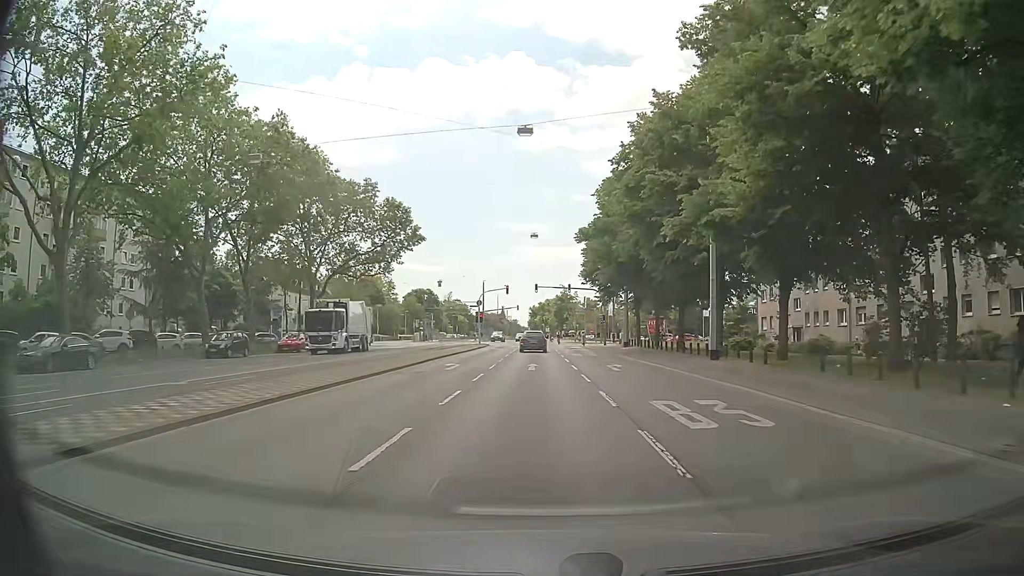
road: secondary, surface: asphalt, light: Day
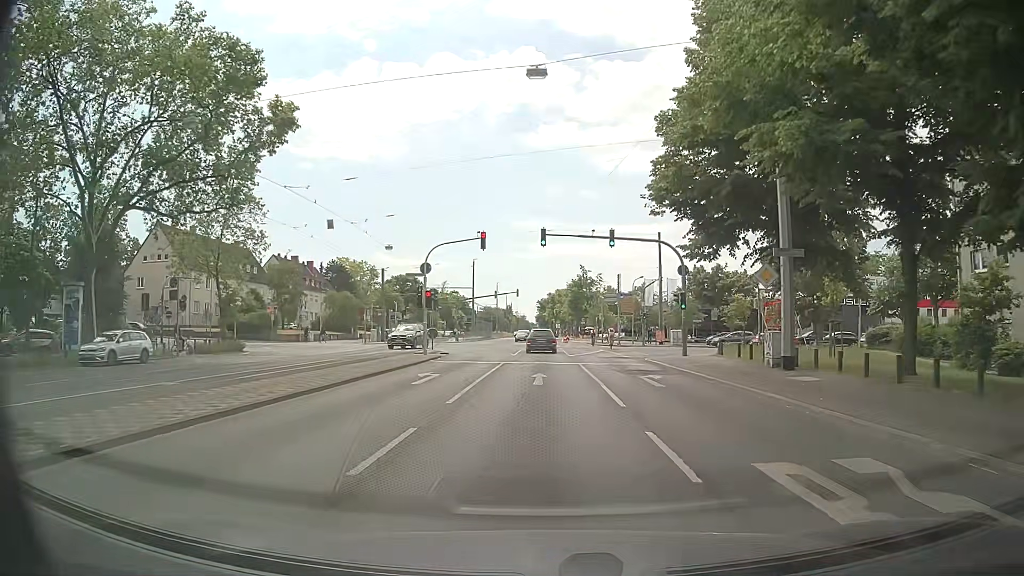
(-0.2, +36.4) m; -1°
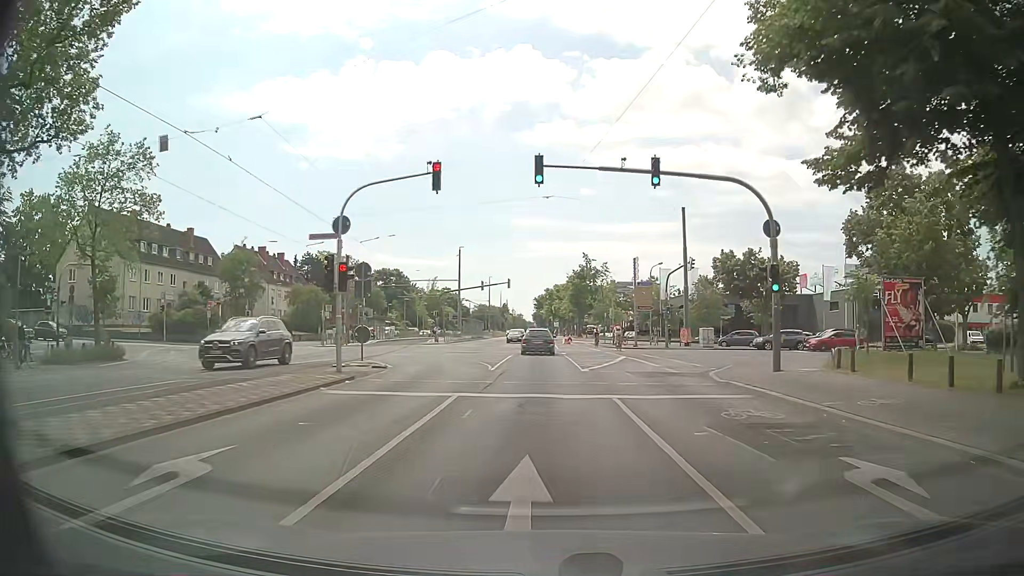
(0.0, +14.2) m; -1°
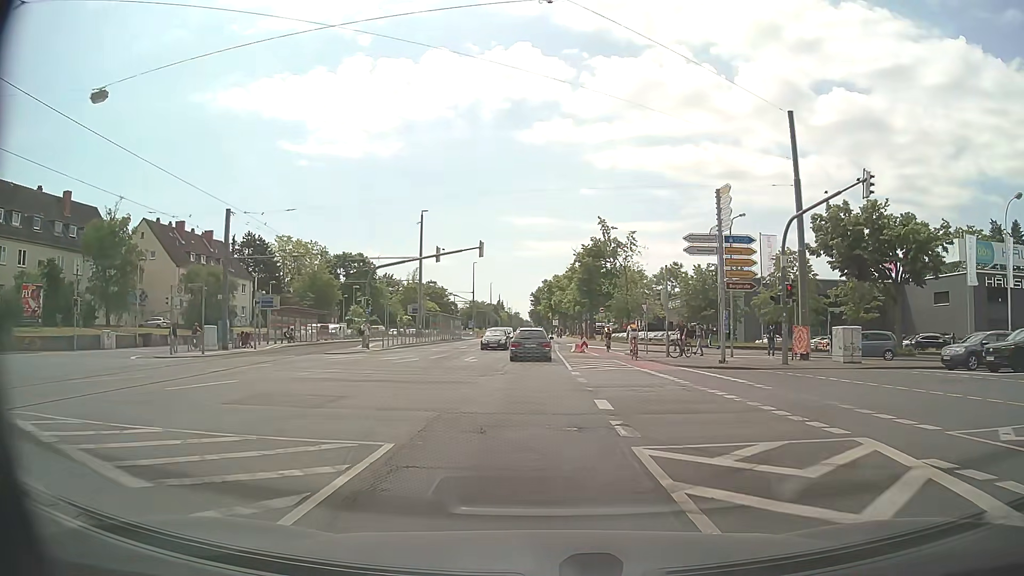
(+0.4, +27.2) m; +1°
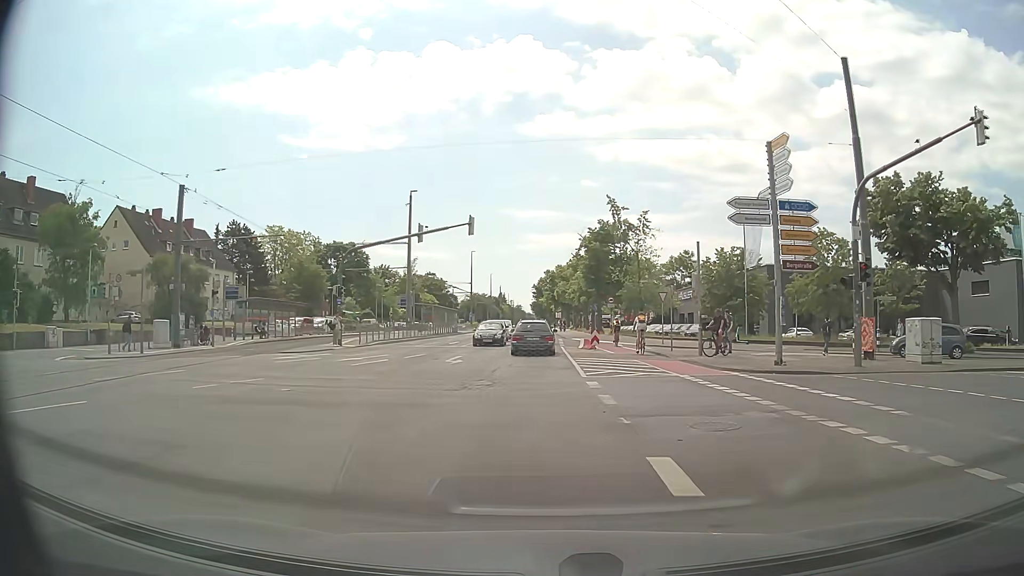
(0.0, +6.4) m; 0°
(0, +10) (0, +20) (0, +30) (0, +40) (-1, +50) (-1, +60) (-1, +70) (-1, +80) (-1, +90) (-1, +100) m
